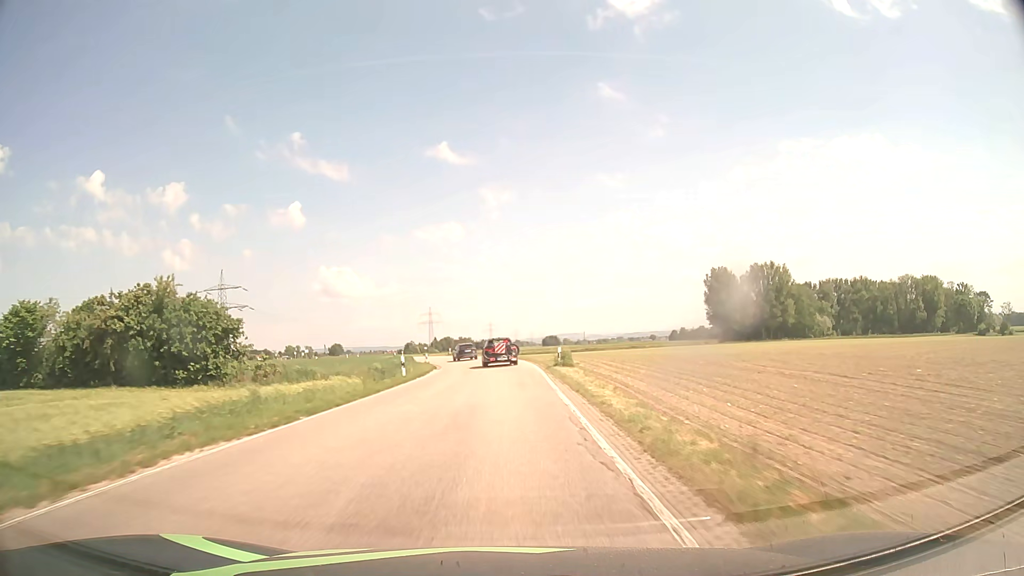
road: secondary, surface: asphalt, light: Day
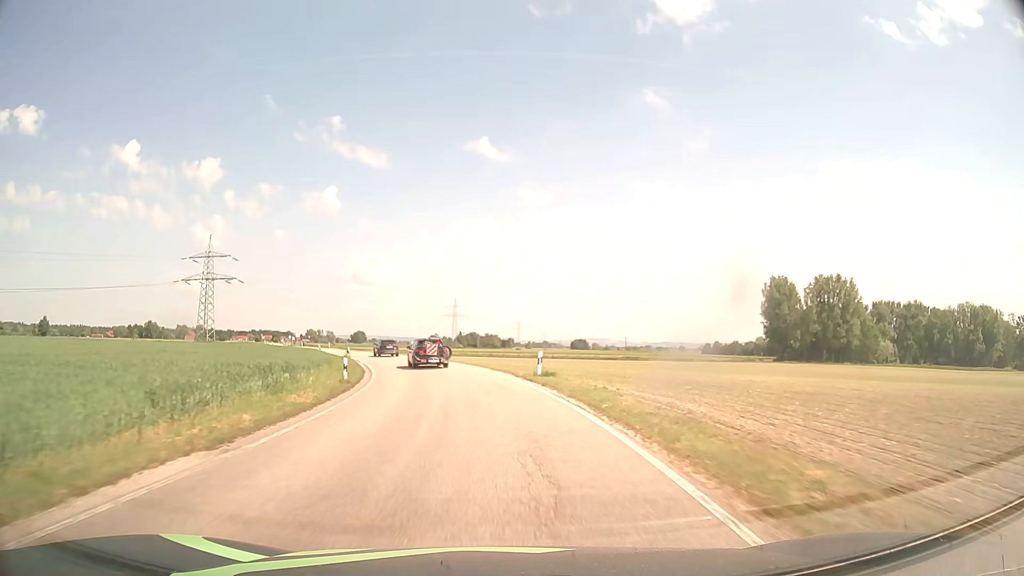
(-0.2, +33.9) m; -2°
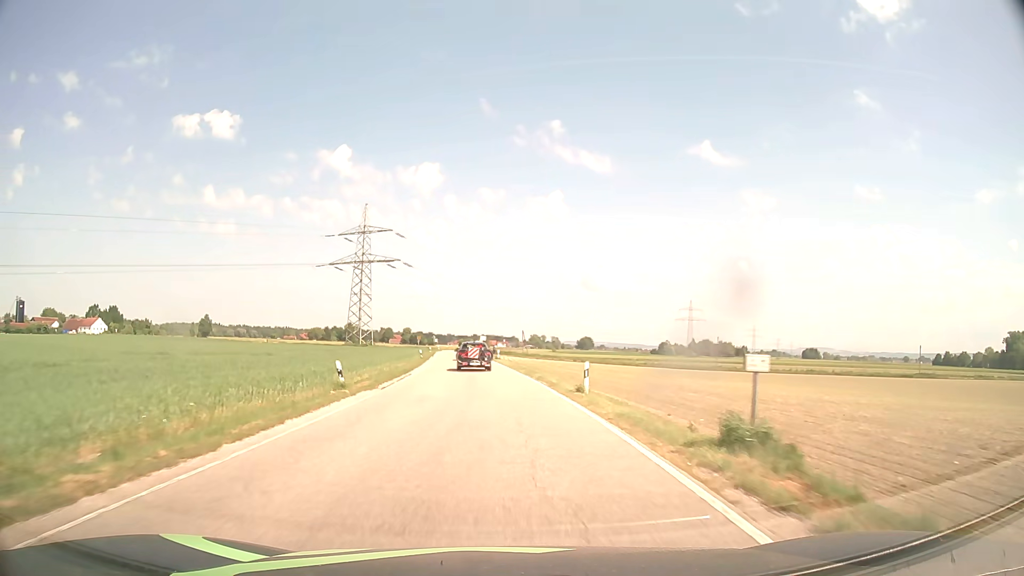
(-8.0, +54.1) m; -19°
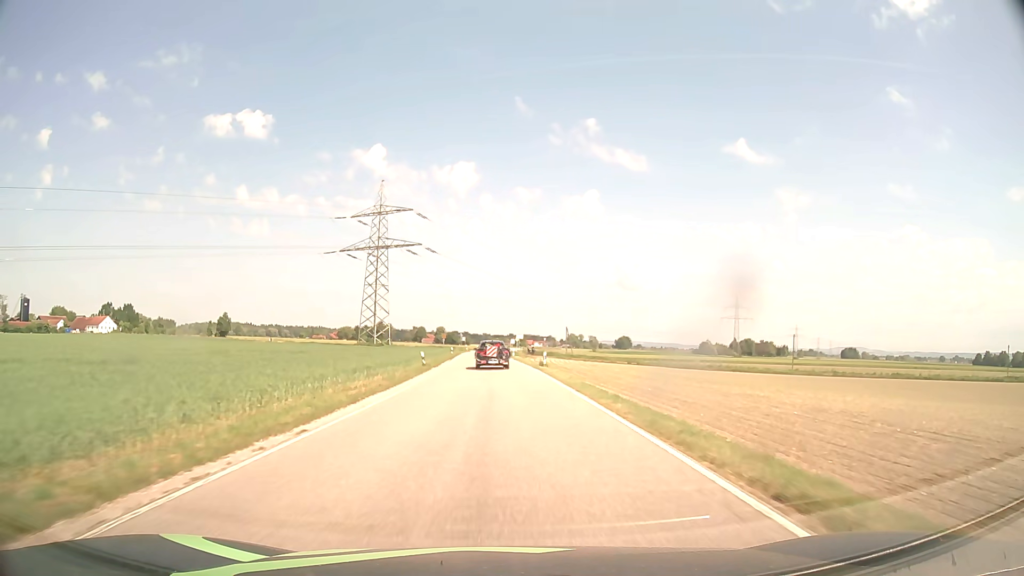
(-0.9, +22.1) m; -3°
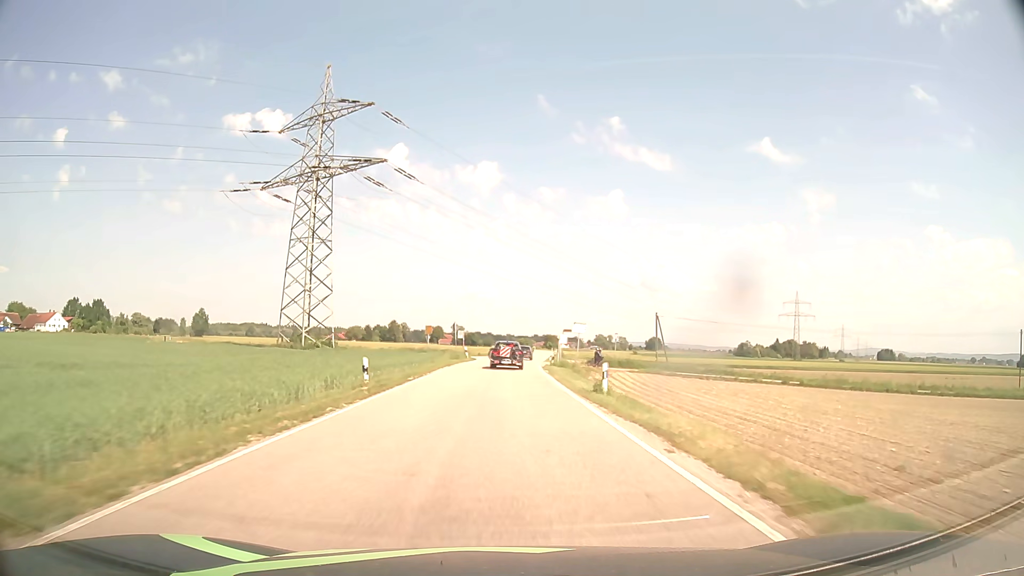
(-1.3, +57.0) m; -2°
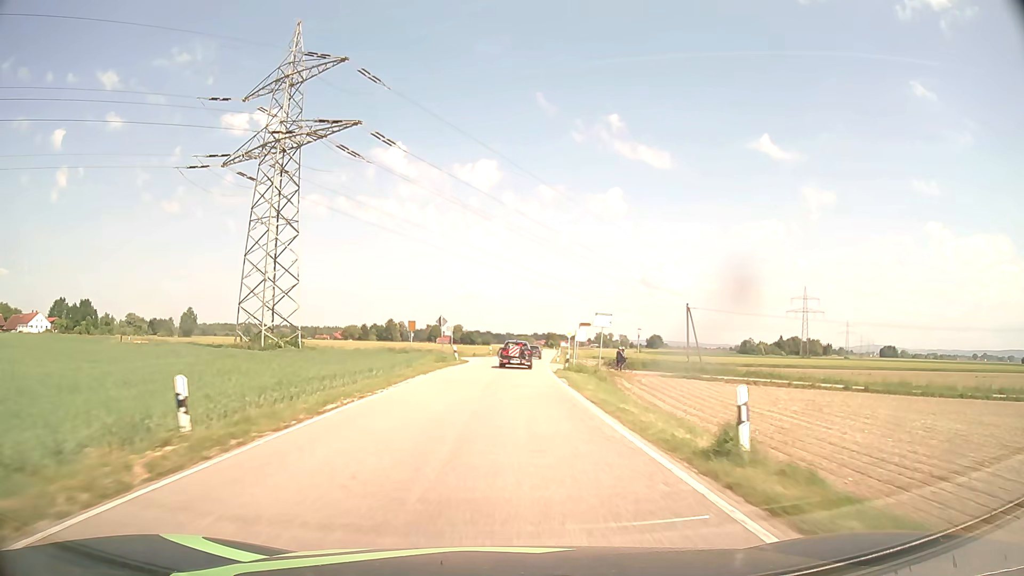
(0.0, +11.6) m; 0°
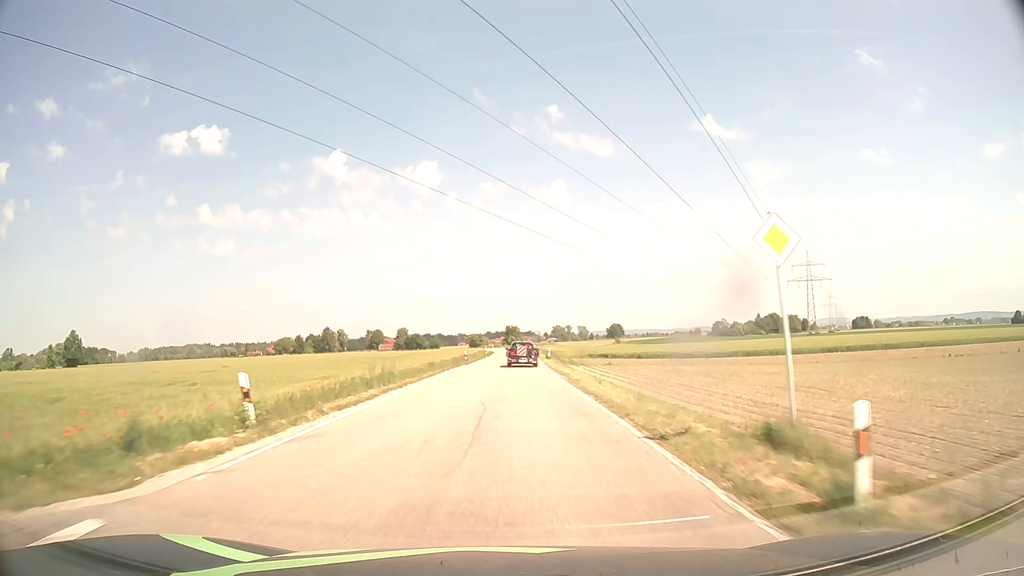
(+1.8, +59.1) m; +4°
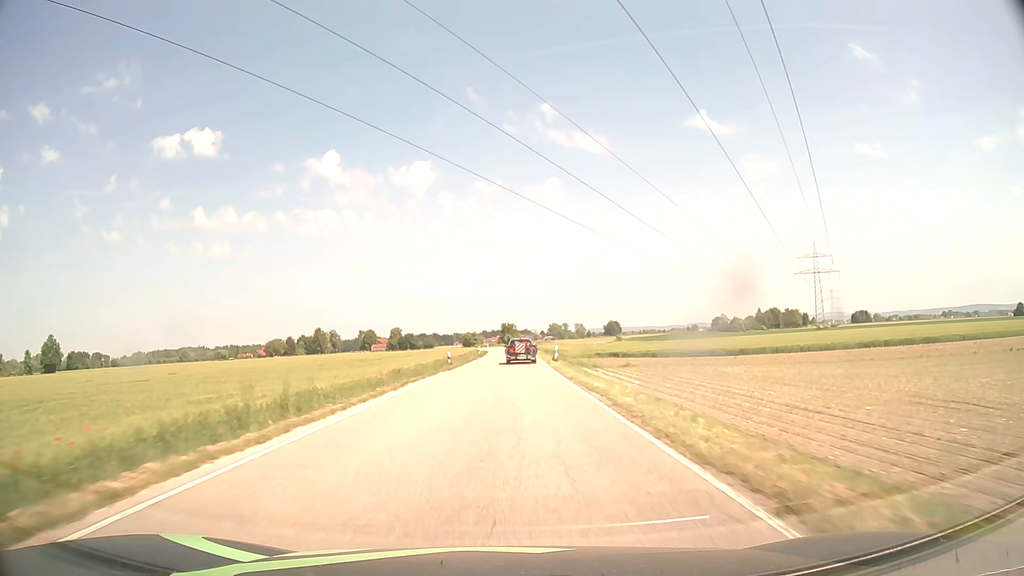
(0.0, +12.2) m; 0°
(0, +10) (0, +20) (0, +30) (0, +40) (0, +50) (0, +60) (0, +70) (+1, +80) (+1, +90) (0, +100) m
